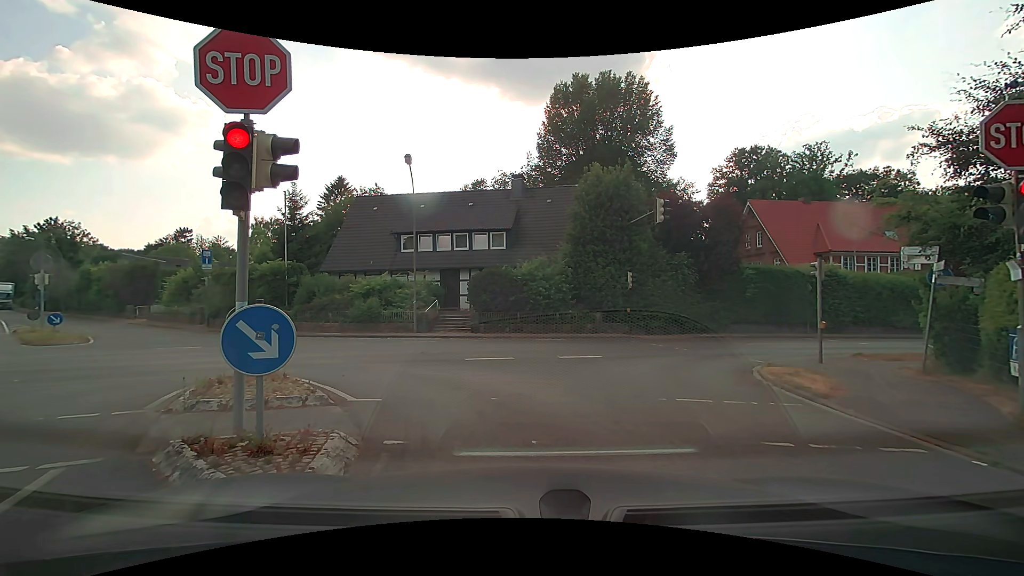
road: residential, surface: asphalt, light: Day
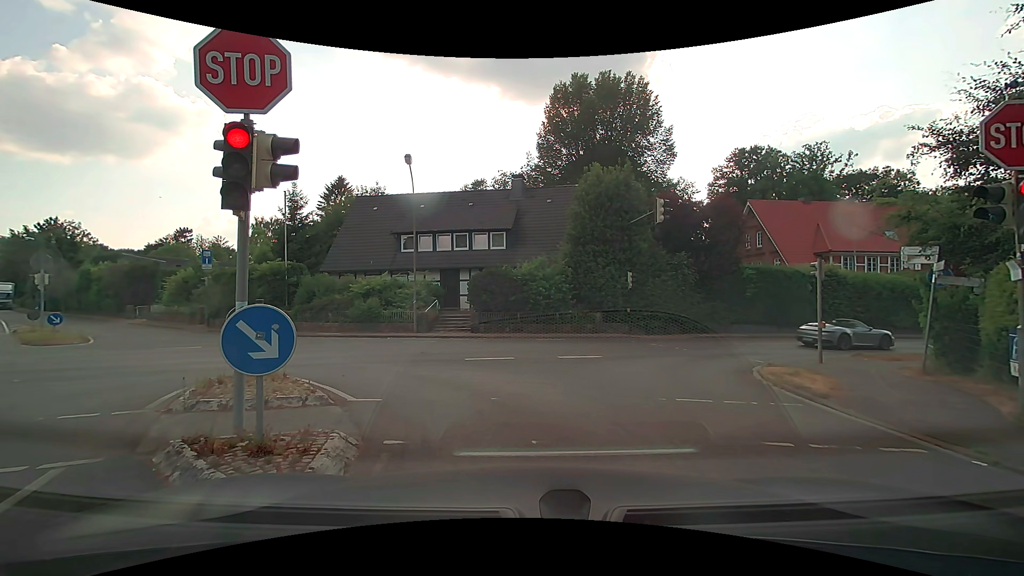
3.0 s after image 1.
(0.0, 0.0) m; 0°
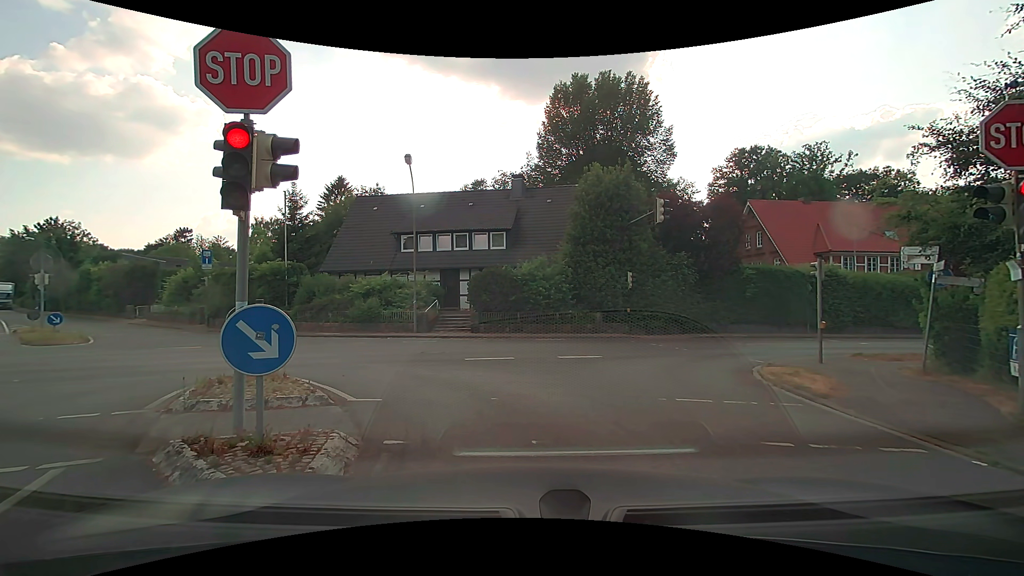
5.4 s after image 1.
(0.0, 0.0) m; 0°
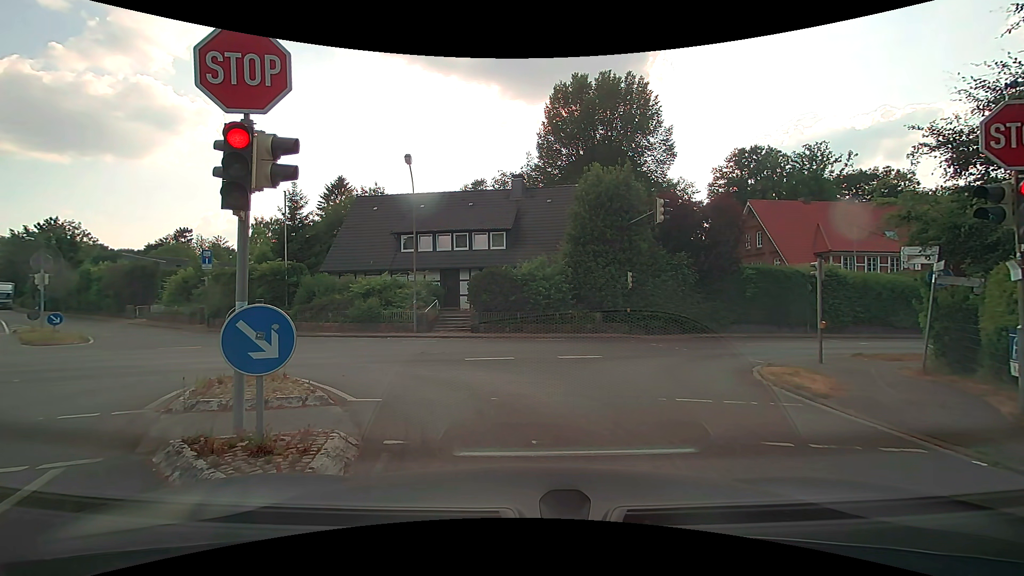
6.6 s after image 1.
(0.0, 0.0) m; 0°
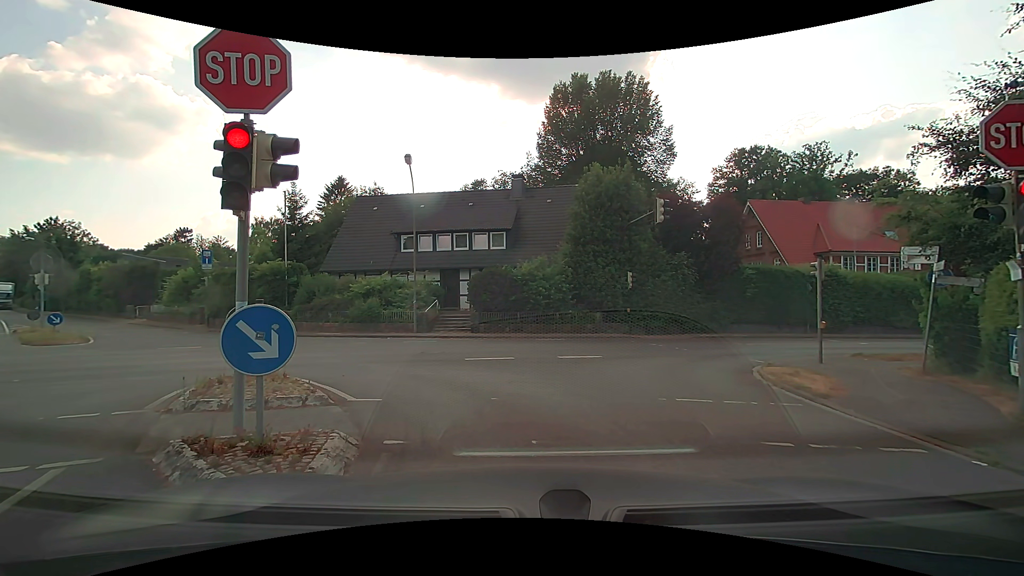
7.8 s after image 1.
(0.0, 0.0) m; 0°
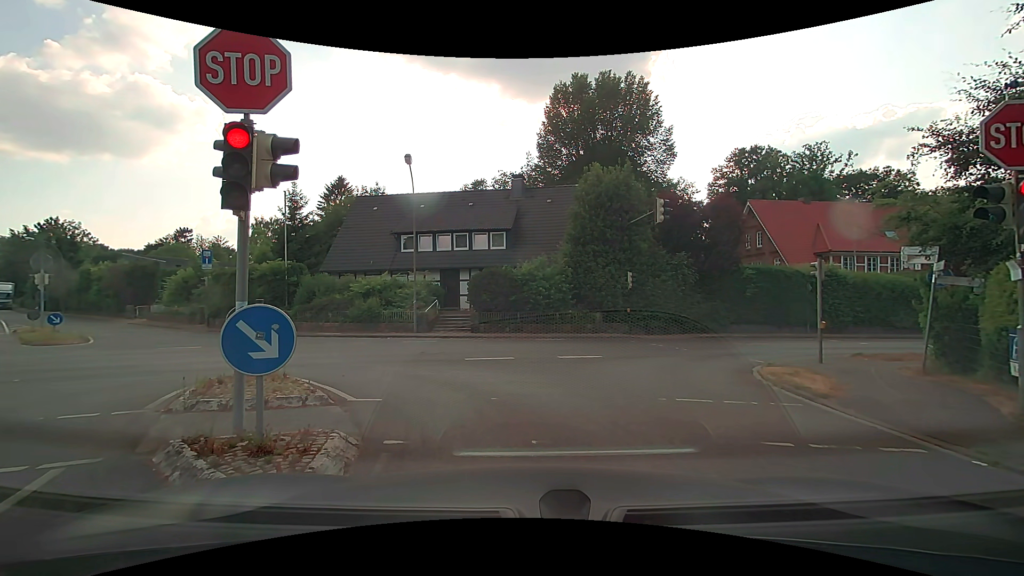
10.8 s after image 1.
(0.0, 0.0) m; 0°
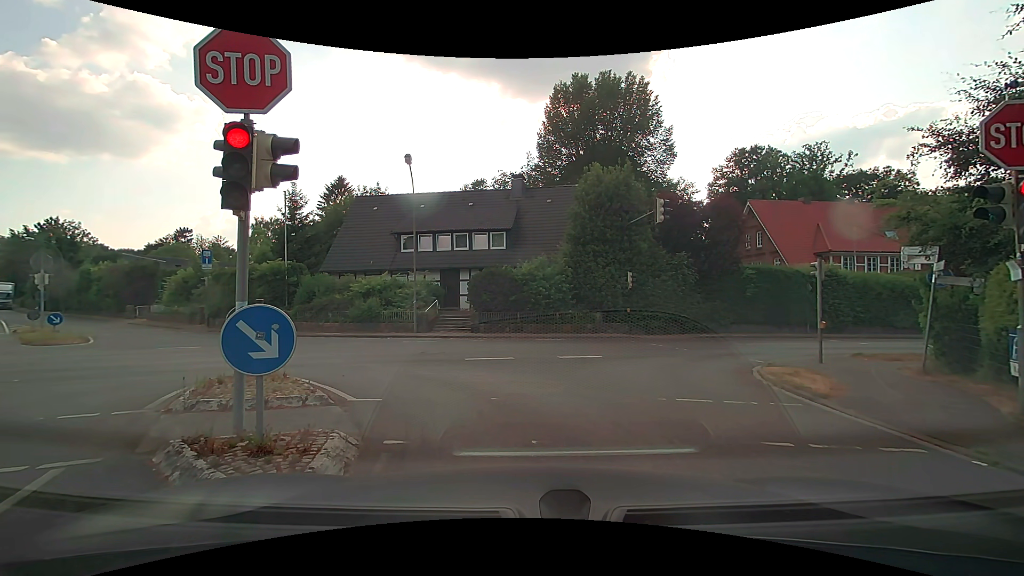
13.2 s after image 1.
(0.0, 0.0) m; 0°
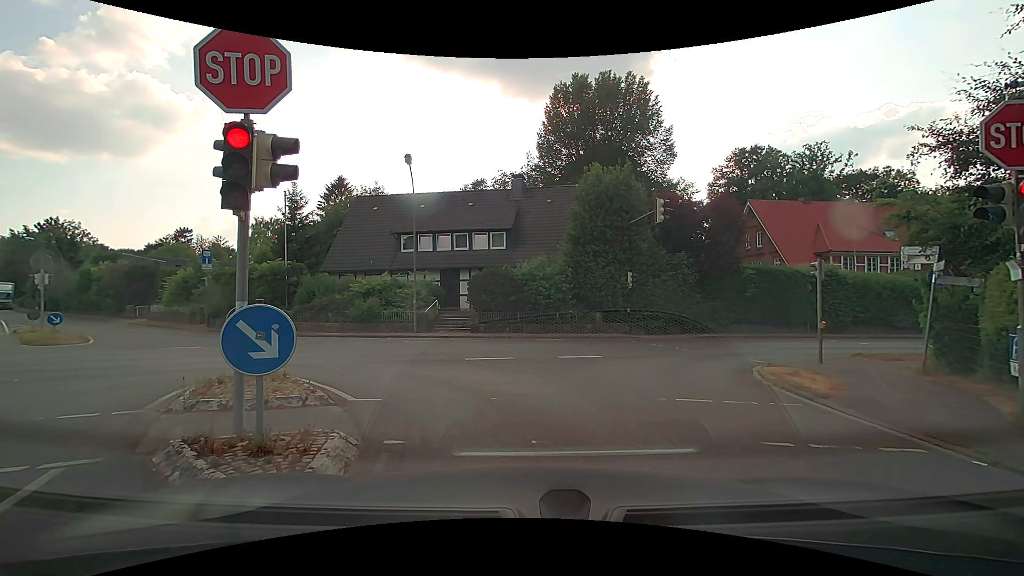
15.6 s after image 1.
(0.0, 0.0) m; 0°
(-1, +10) (-9, +16) (-19, +16) (-28, +13) (-38, +9) (-47, +6) (-56, +2) (-66, -1) (-75, -5) (-85, -8) m
